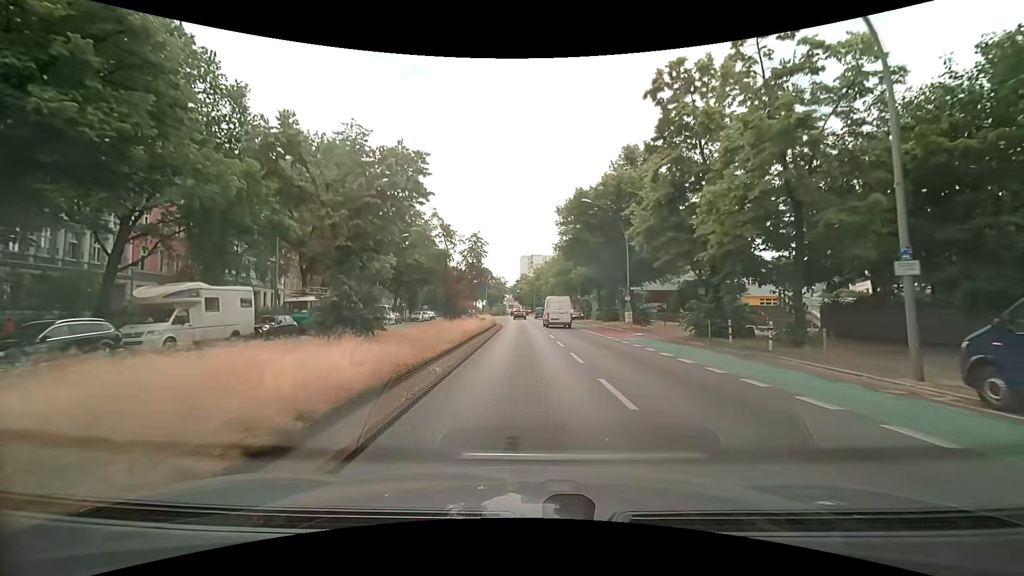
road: primary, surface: asphalt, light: Day
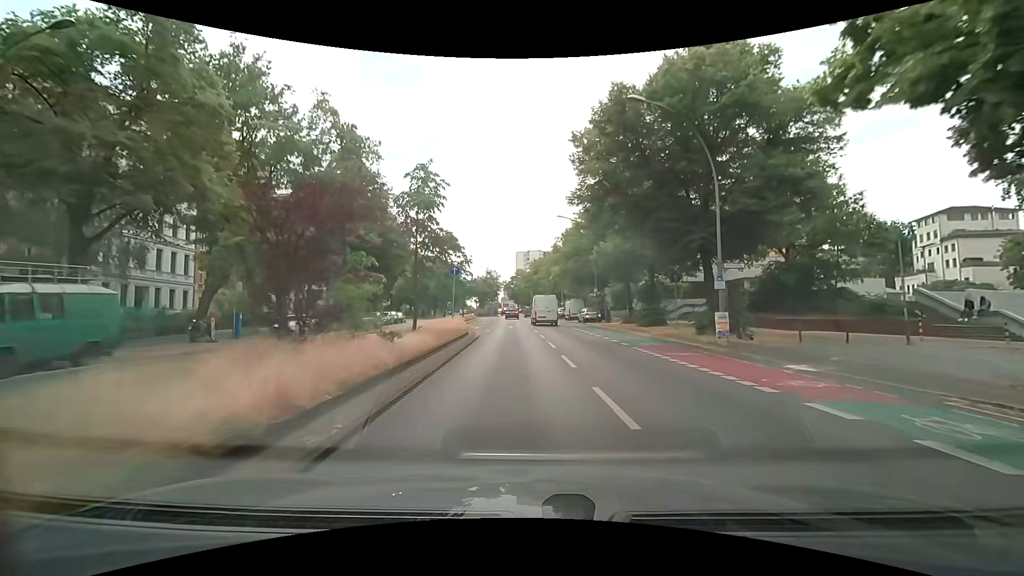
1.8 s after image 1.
(+0.2, +19.2) m; +1°
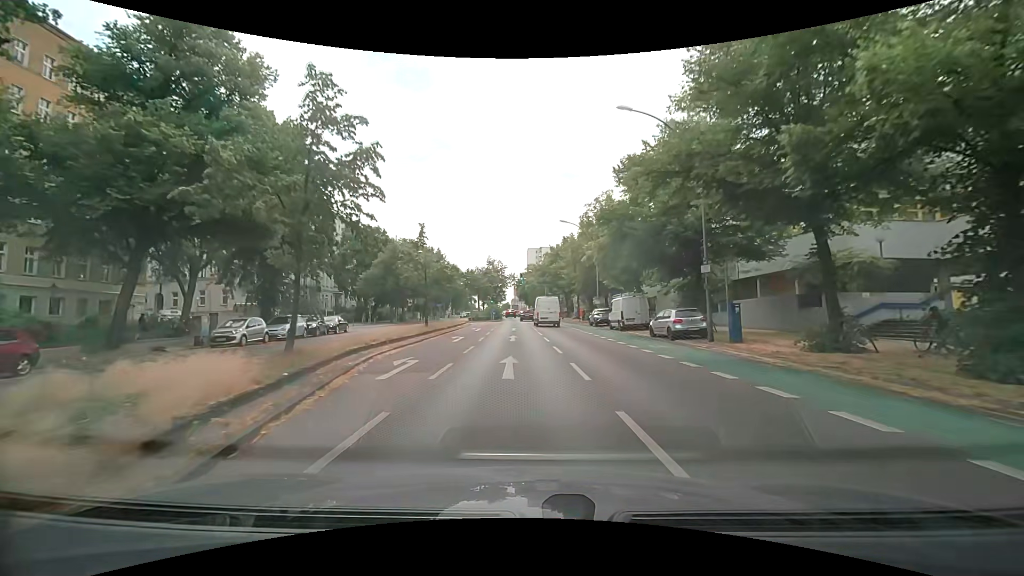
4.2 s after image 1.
(-0.5, +26.2) m; -2°
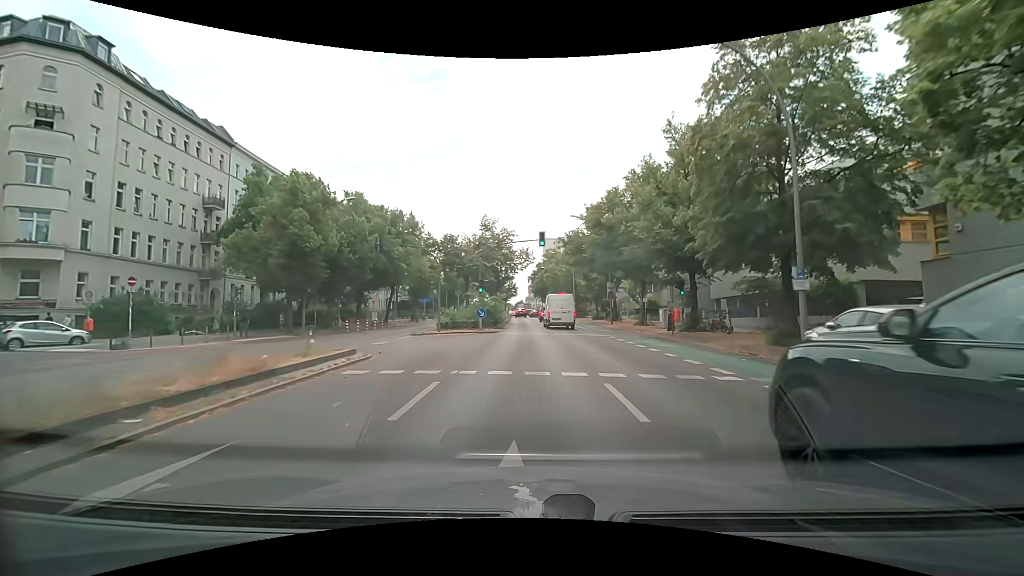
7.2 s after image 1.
(-0.4, +33.6) m; -1°
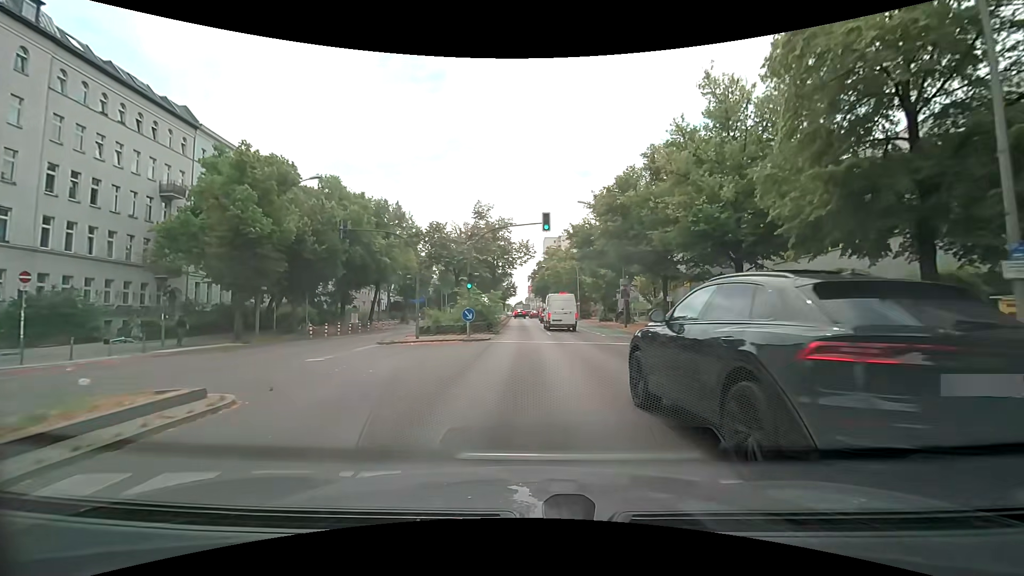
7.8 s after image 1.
(0.0, +6.4) m; 0°
(0, +10) (0, +20) (0, +30) (0, +40) (0, +50) (-1, +60) (-1, +70) (-1, +80) (-1, +90) (-1, +100) m
